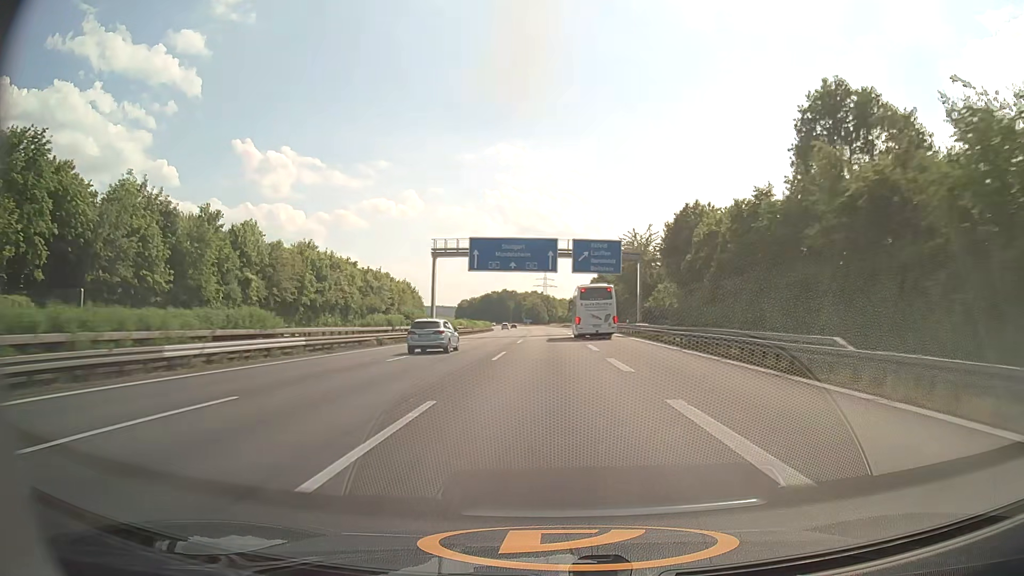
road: motorway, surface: asphalt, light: Day
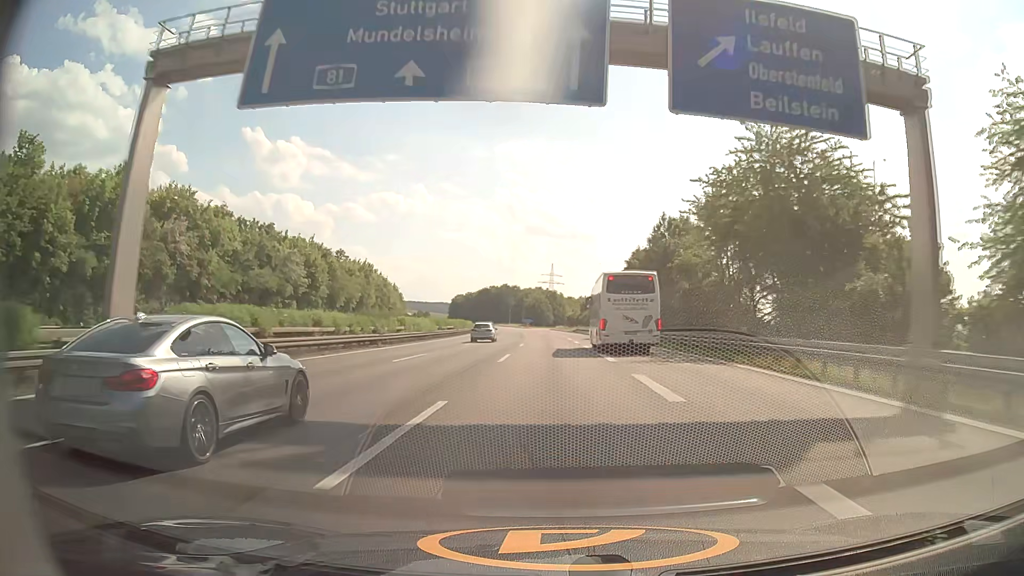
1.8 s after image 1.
(-0.2, +53.6) m; -1°
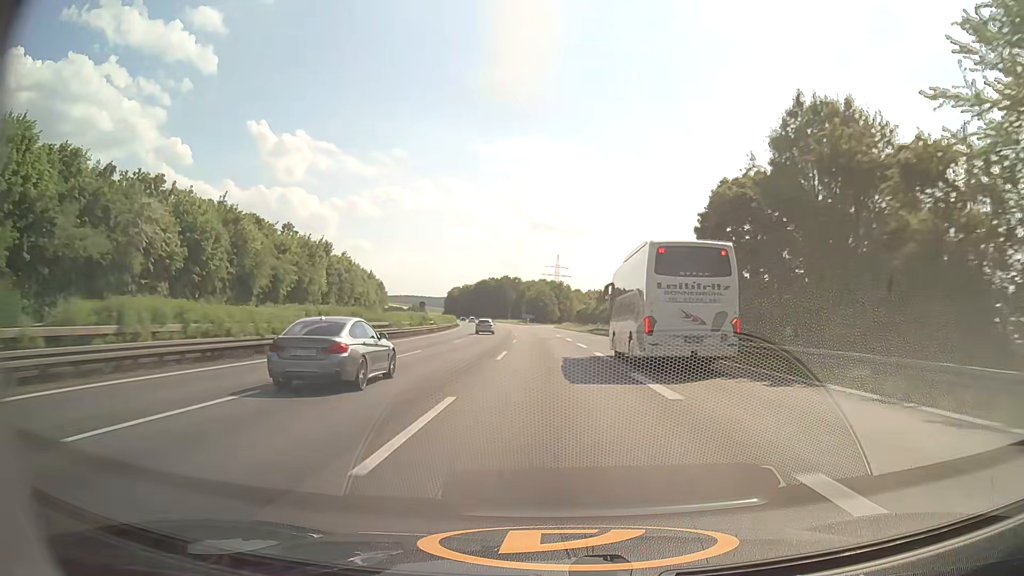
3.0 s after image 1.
(0.0, +35.4) m; 0°
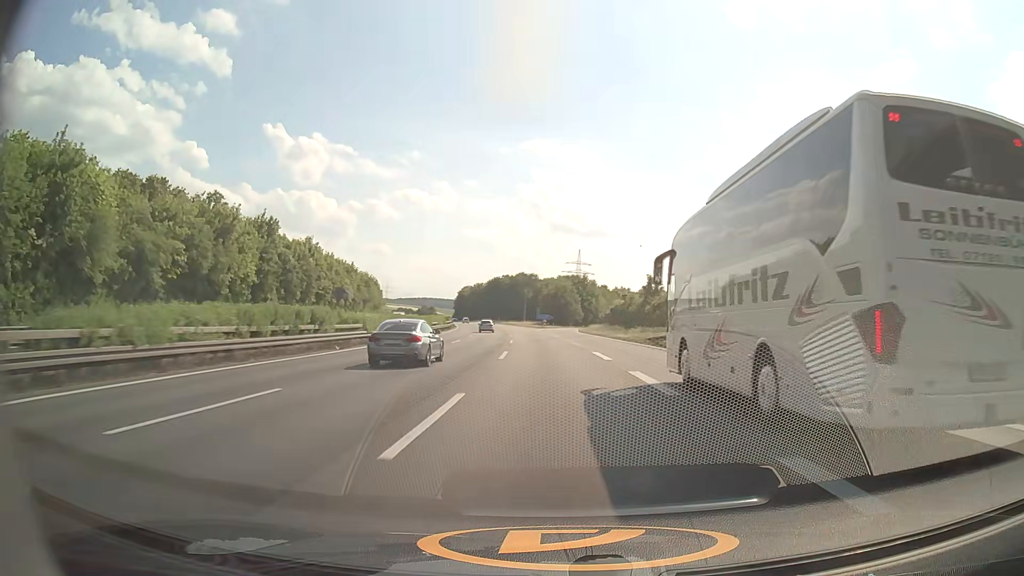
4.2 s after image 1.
(-0.5, +35.1) m; -2°
(0, +10) (0, +20) (0, +30) (-1, +40) (-1, +50) (-2, +60) (-2, +70) (-3, +80) (-4, +90) (-5, +100) m
